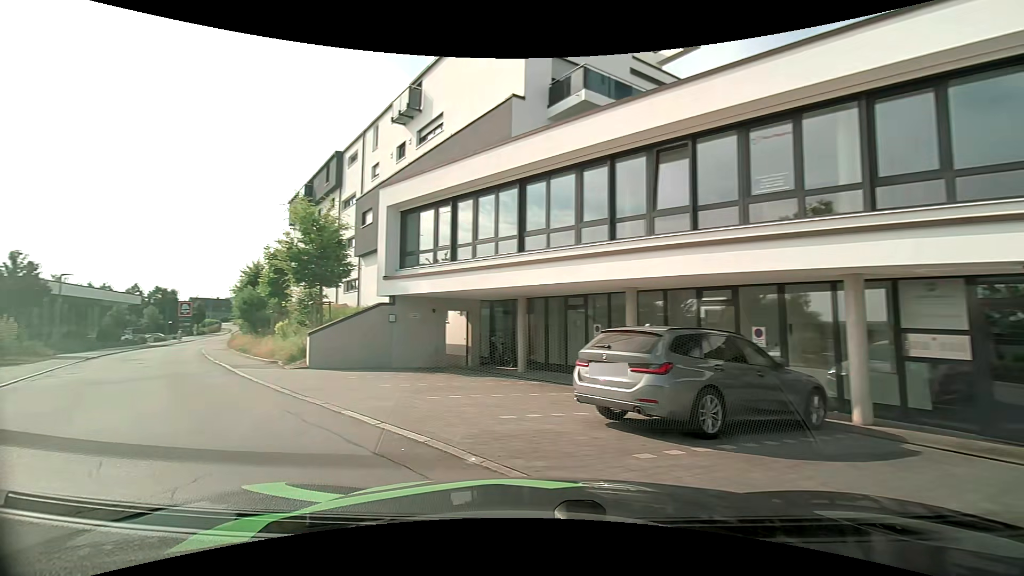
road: residential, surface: asphalt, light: Day
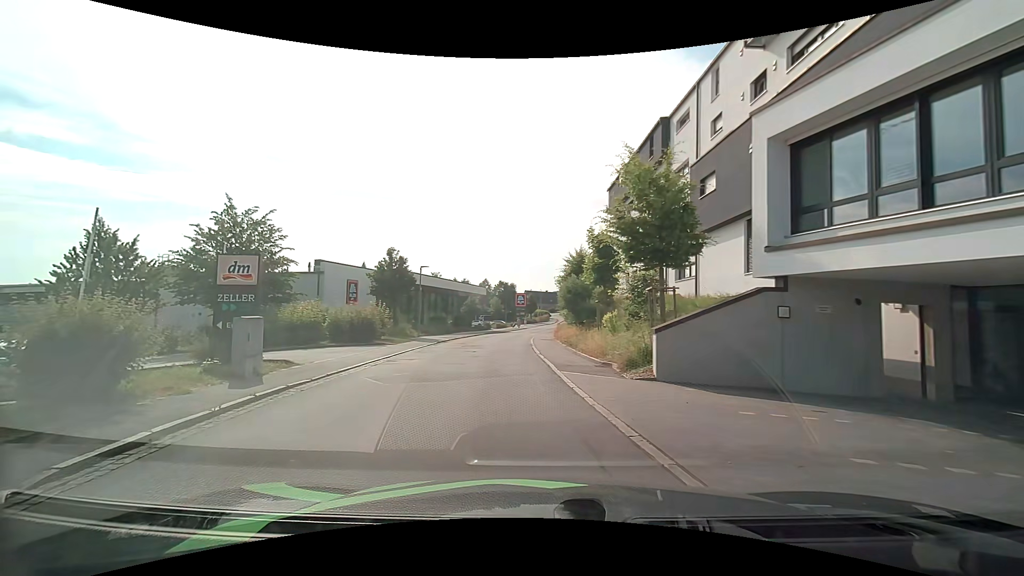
(-2.2, +5.7) m; -36°
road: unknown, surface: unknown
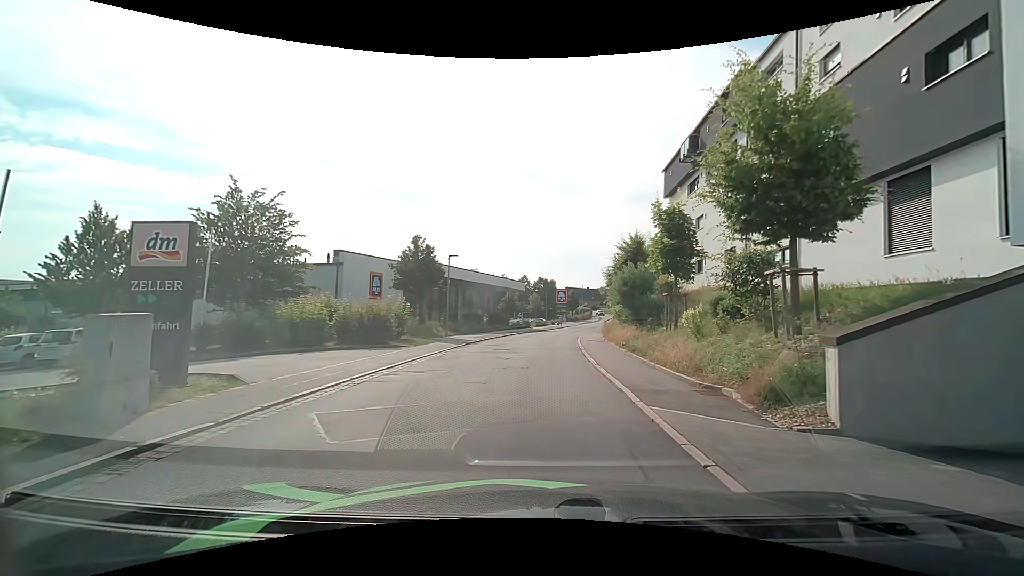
(-0.3, +5.1) m; -6°
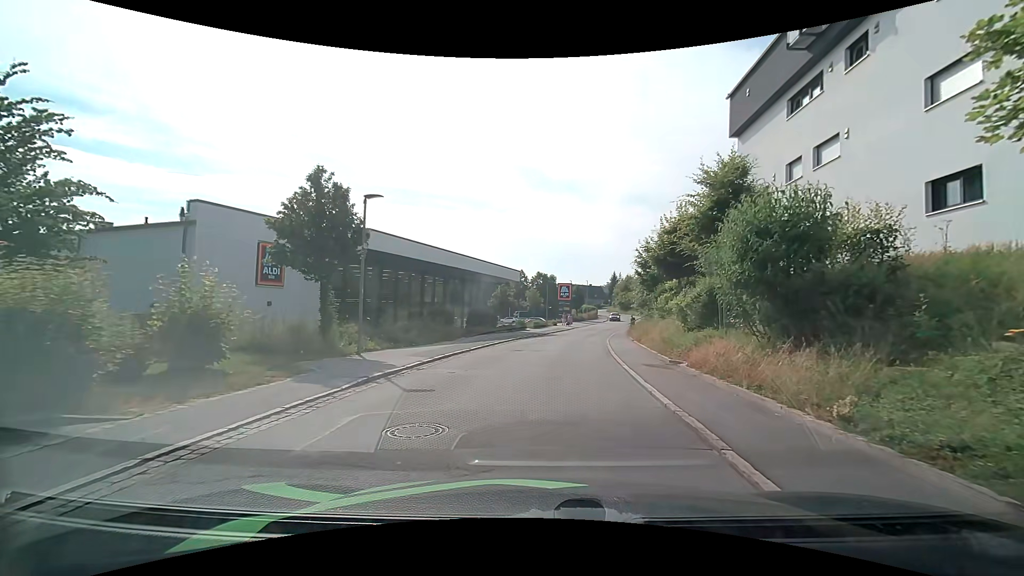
(+0.3, +15.1) m; +2°
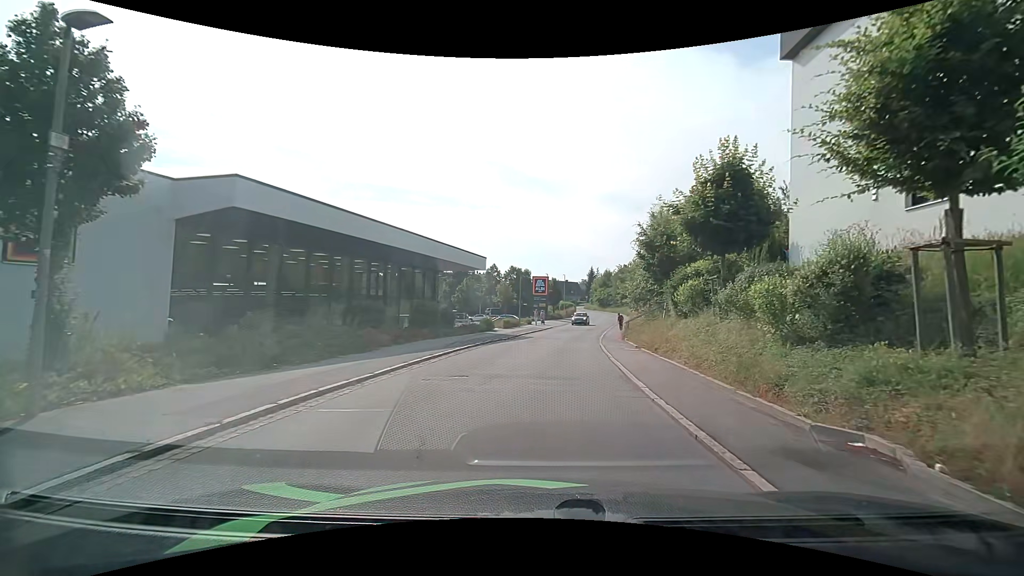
(+0.2, +9.3) m; +3°
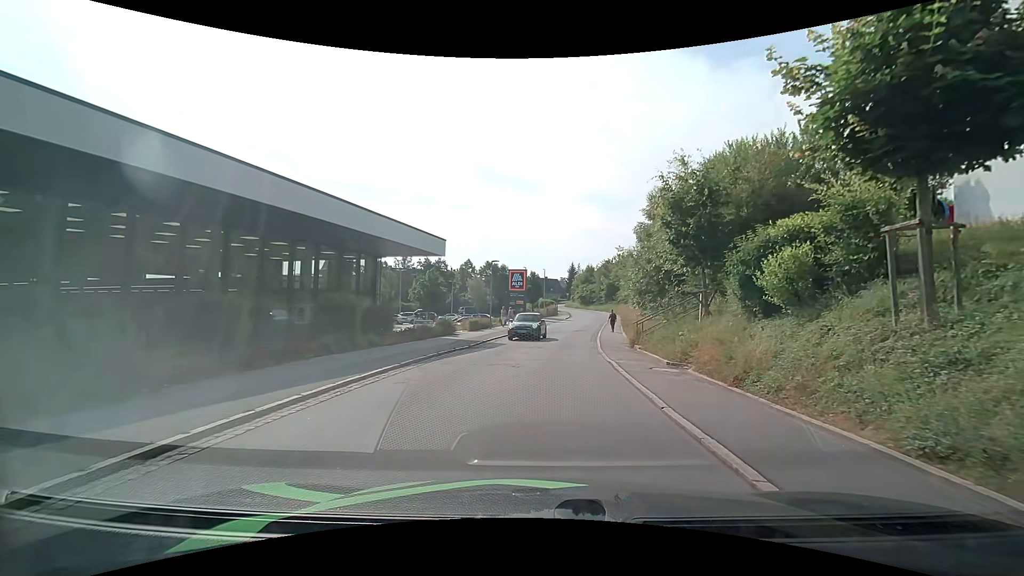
(+0.2, +9.1) m; +1°
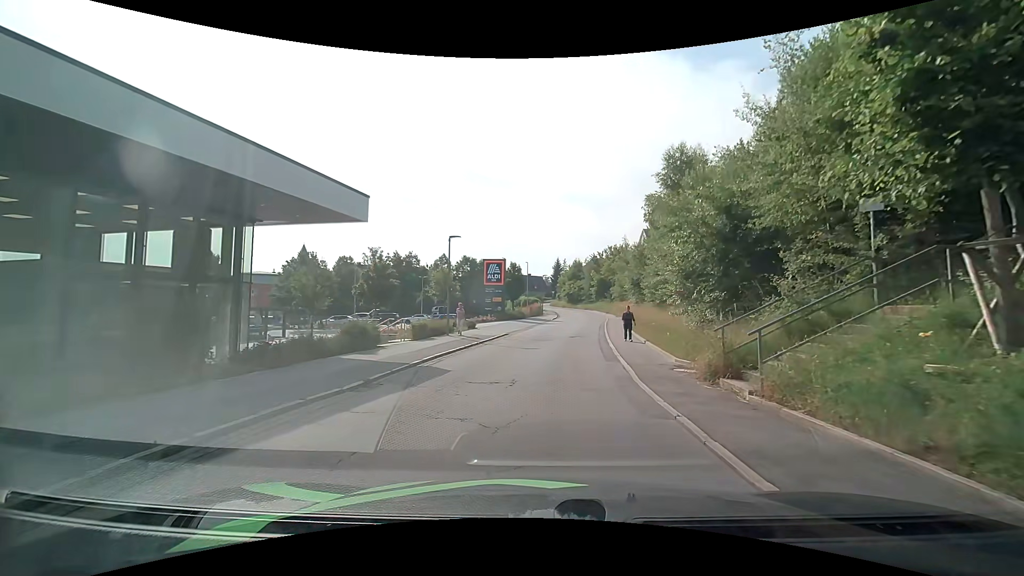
(+0.4, +11.5) m; +3°
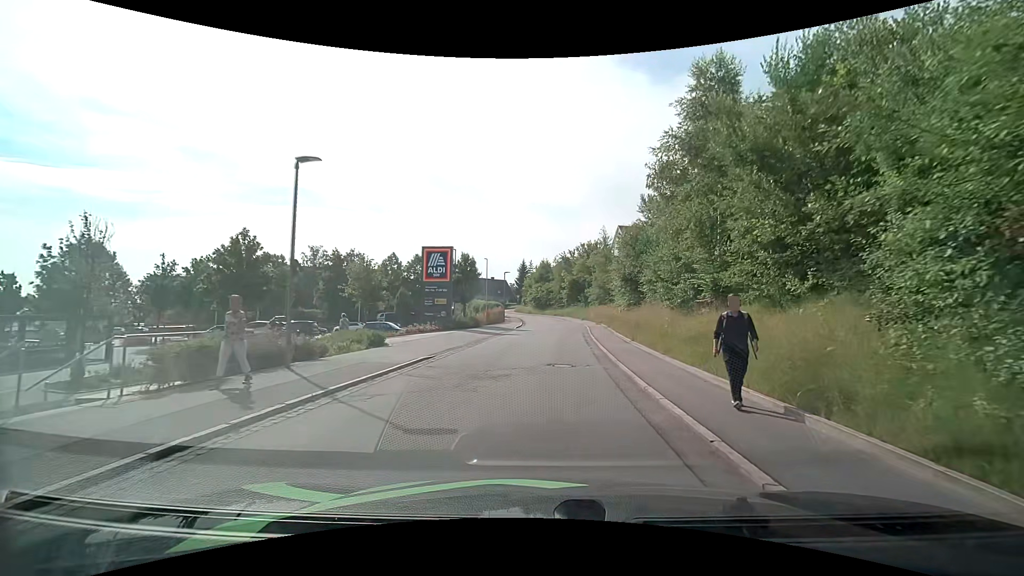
(+0.4, +13.2) m; +3°
(0, +10) (+1, +20) (+2, +30) (+2, +40) (+3, +50) (+3, +60) (+2, +70) (0, +80) (-3, +89) (-7, +98) m
